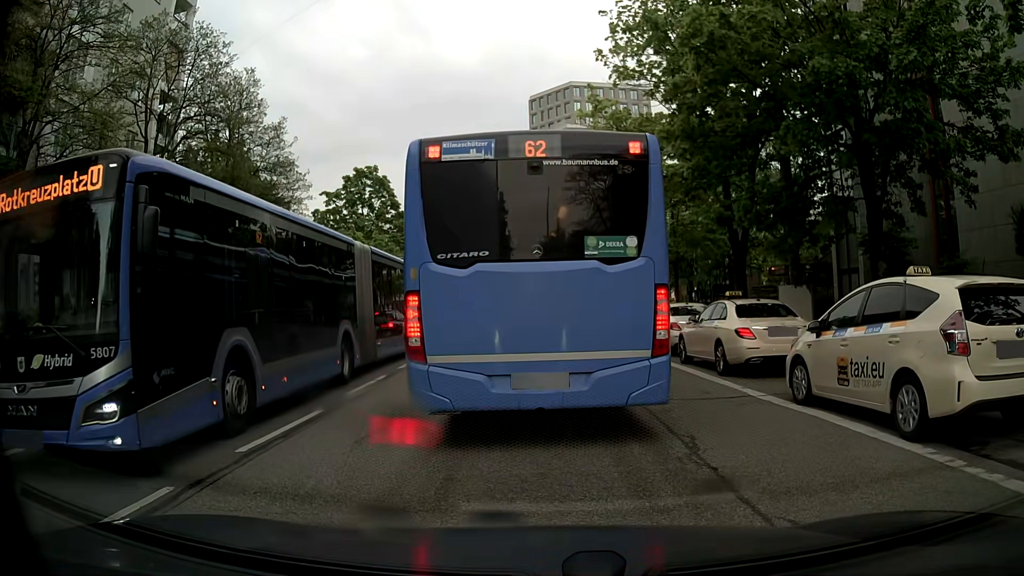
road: tertiary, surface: asphalt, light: Day
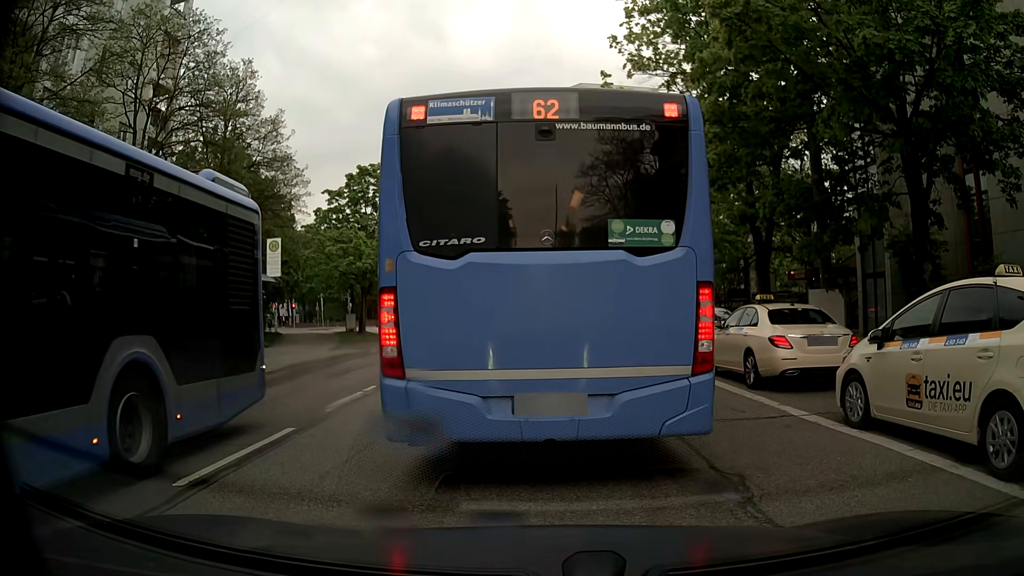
(0.0, +1.5) m; 0°
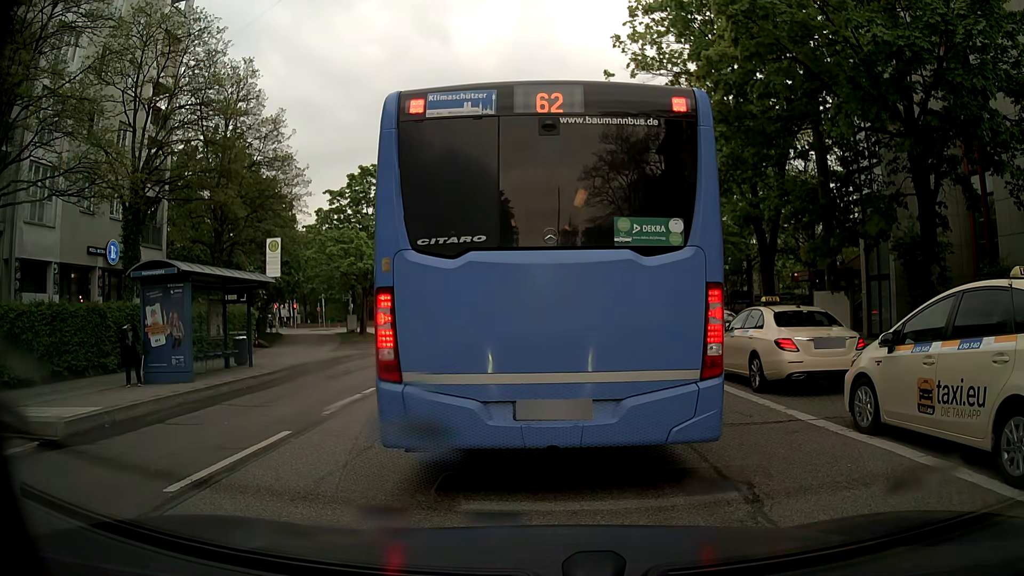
(0.0, +0.2) m; 0°
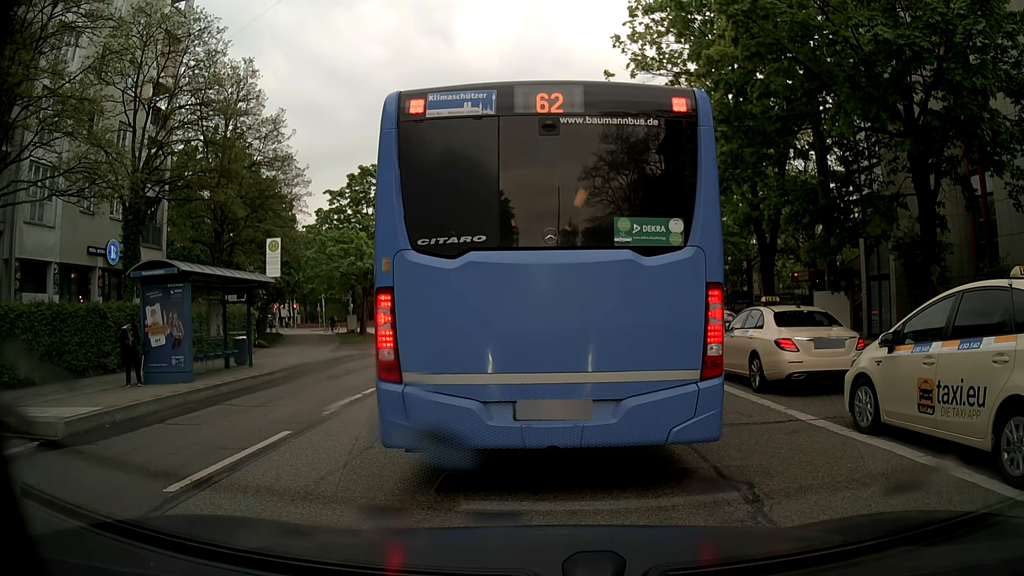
(0.0, +0.1) m; 0°
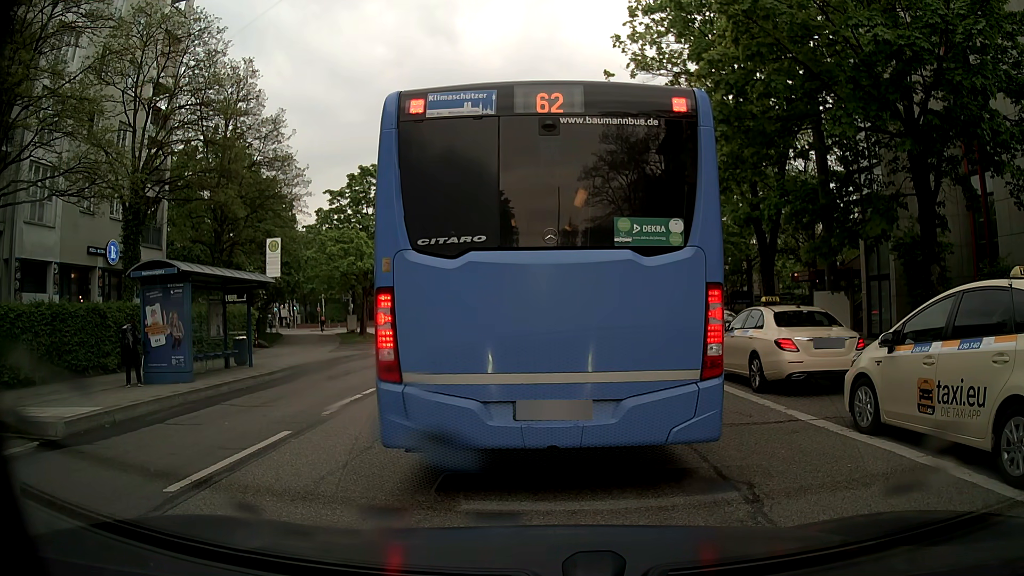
(0.0, 0.0) m; 0°
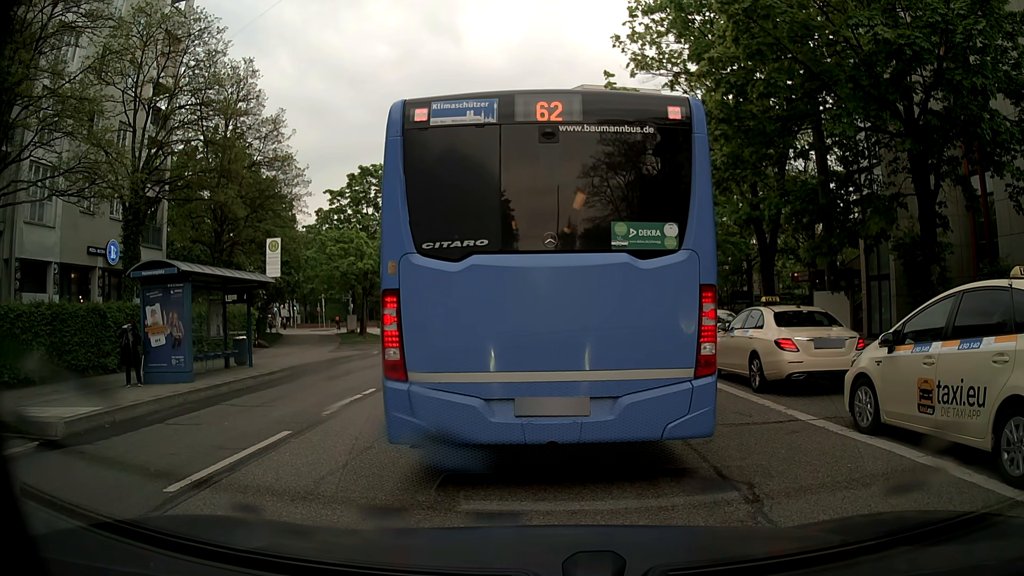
(0.0, 0.0) m; 0°
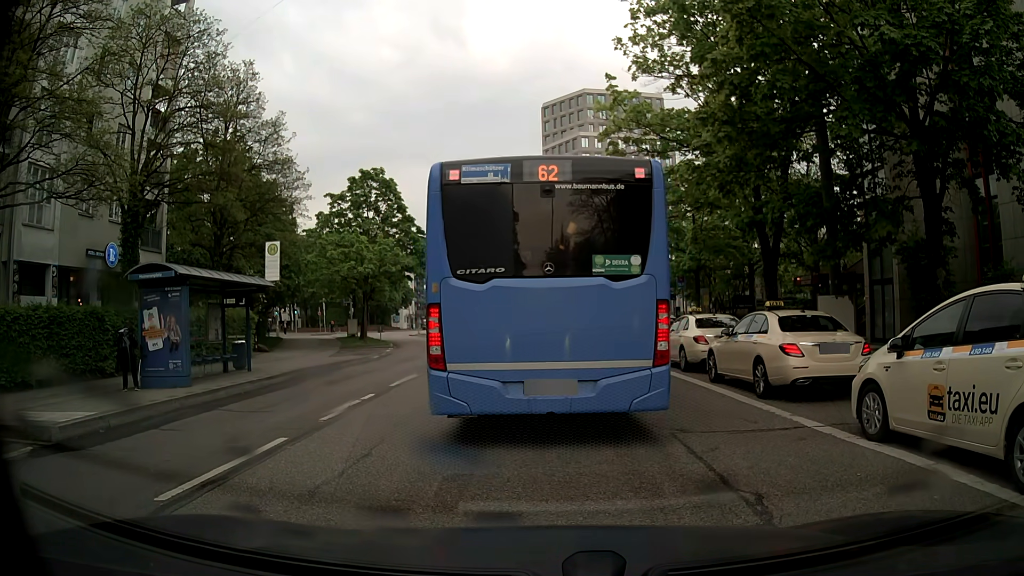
(0.0, +0.2) m; 0°
